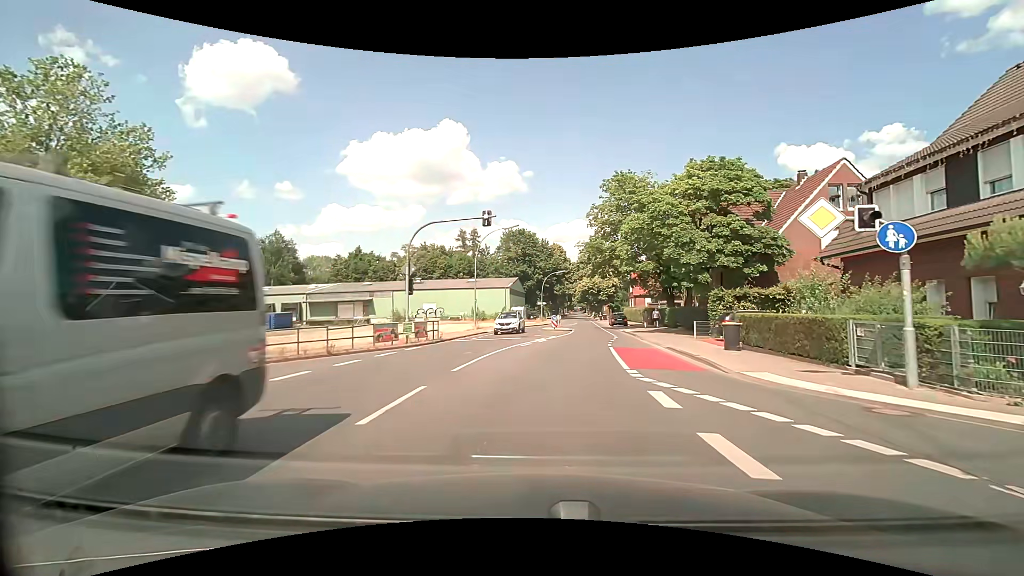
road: secondary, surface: asphalt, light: Day
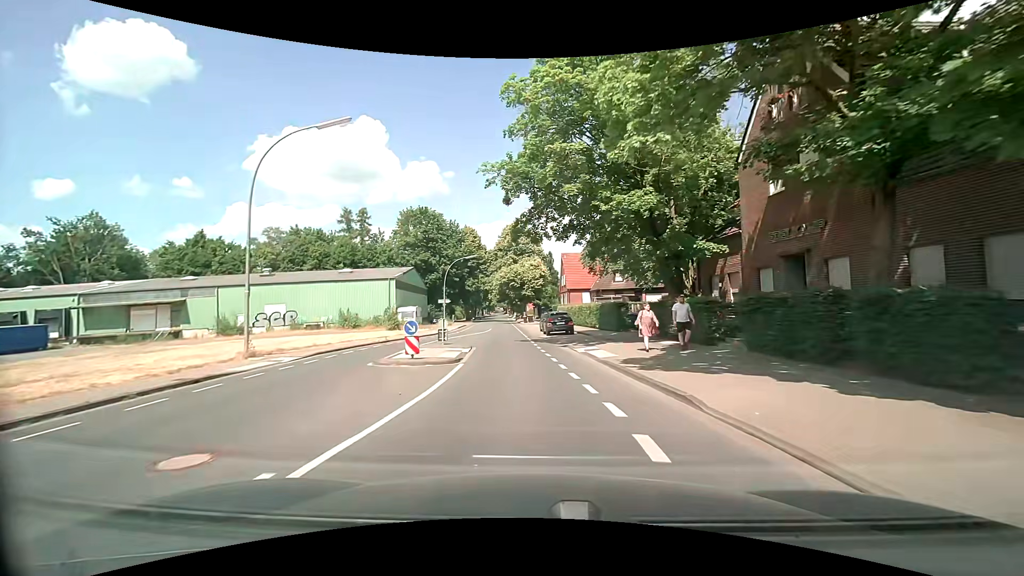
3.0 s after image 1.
(+2.7, +25.2) m; +10°
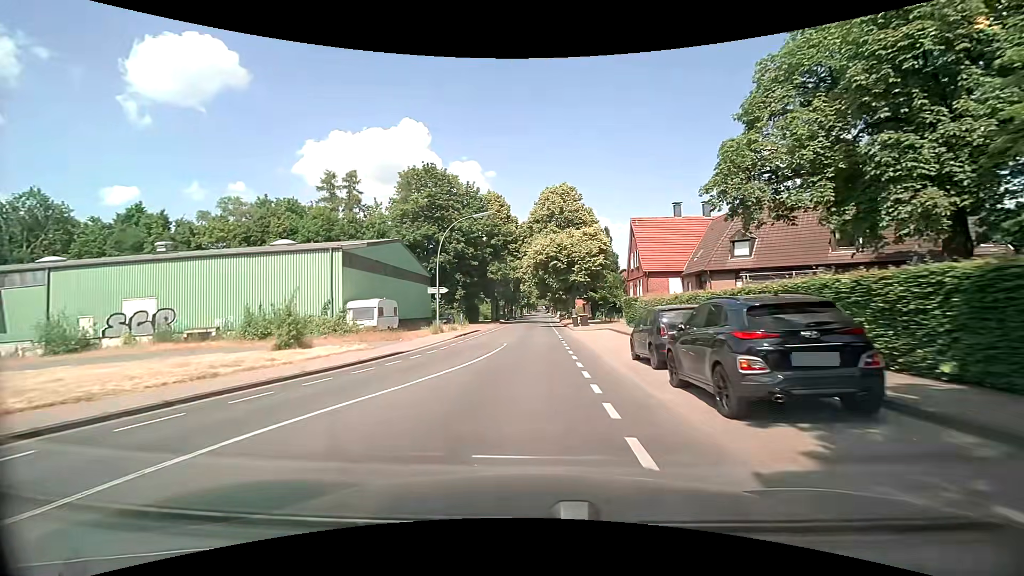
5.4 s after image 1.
(-1.0, +26.6) m; -5°
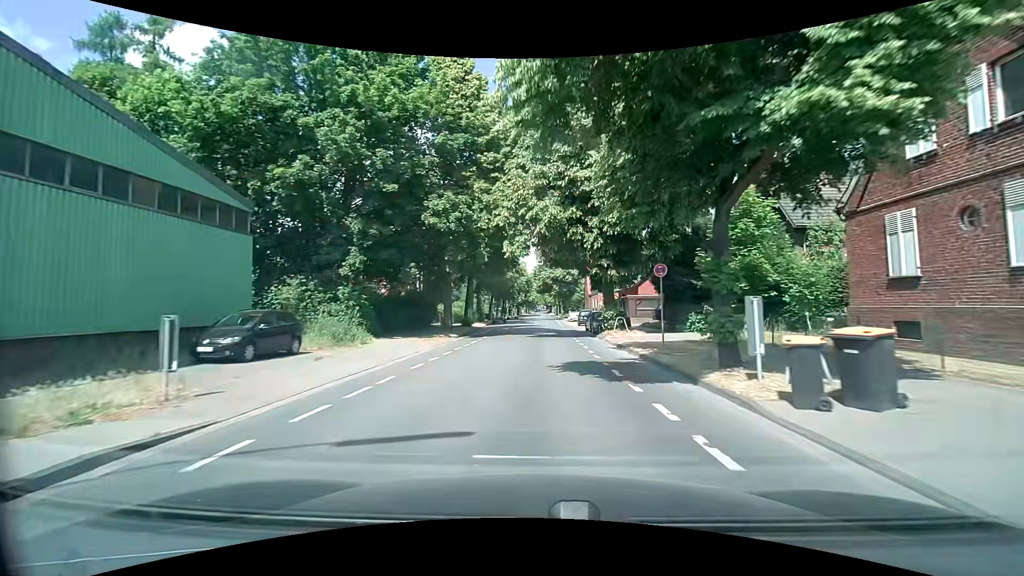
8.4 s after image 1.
(-0.4, +36.7) m; 0°
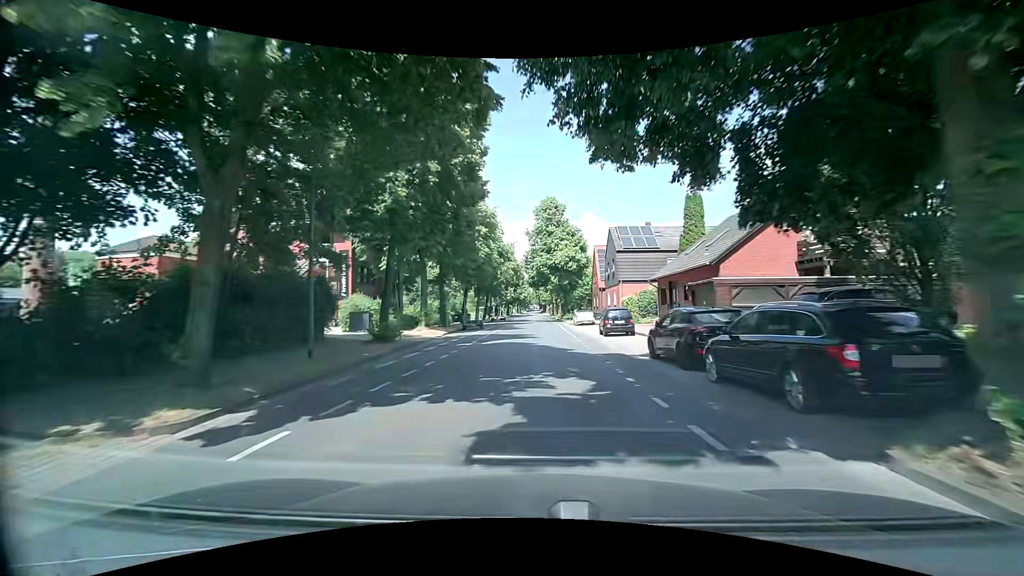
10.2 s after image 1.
(+0.1, +22.4) m; +1°
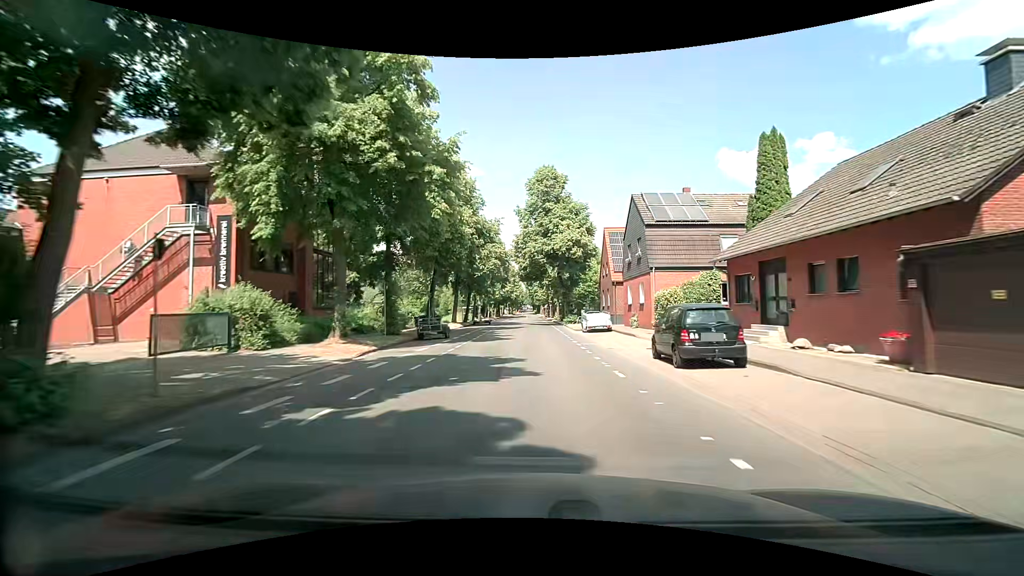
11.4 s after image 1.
(+0.1, +15.0) m; +1°
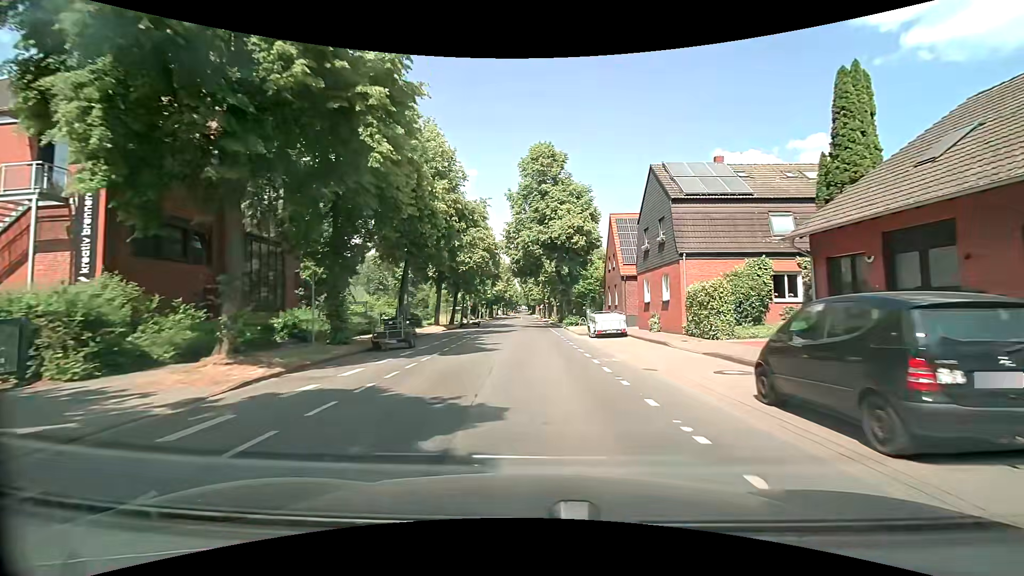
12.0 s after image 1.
(0.0, +7.5) m; +1°
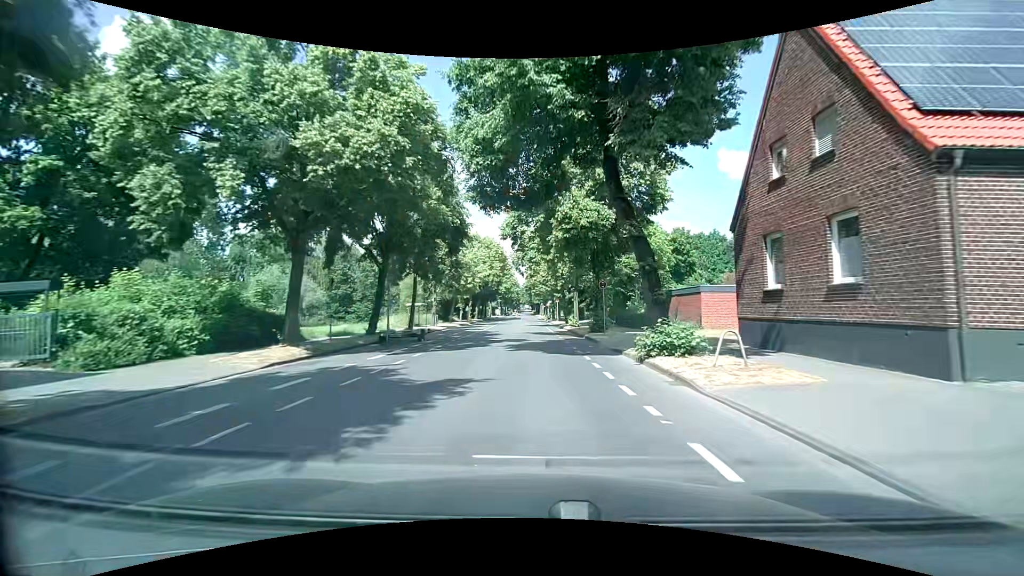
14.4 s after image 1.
(-0.5, +30.5) m; -2°
(0, +10) (0, +20) (0, +30) (0, +40) (0, +50) (0, +60) (0, +70) (0, +80) (0, +90) (0, +100) m
